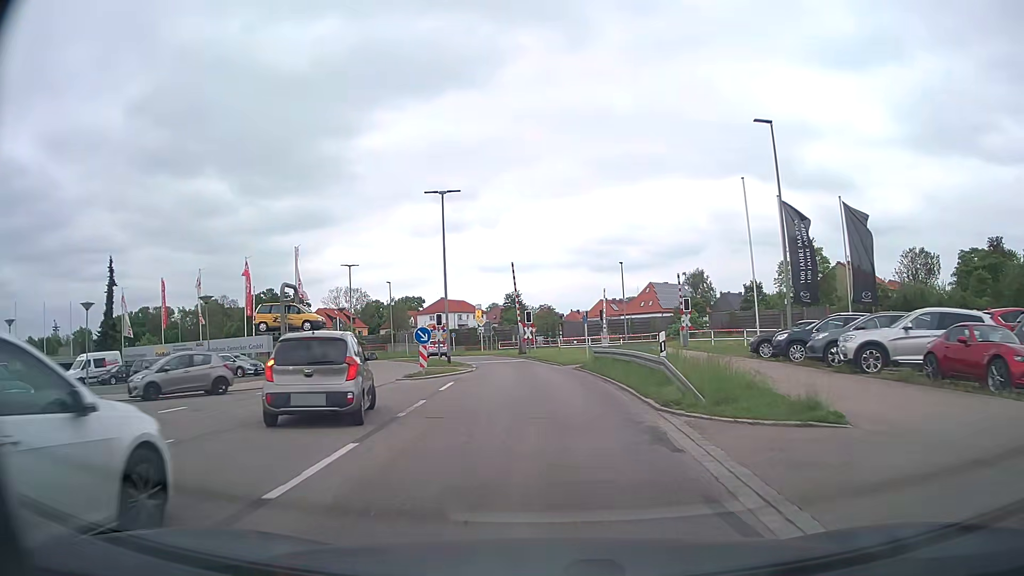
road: secondary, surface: asphalt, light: Day
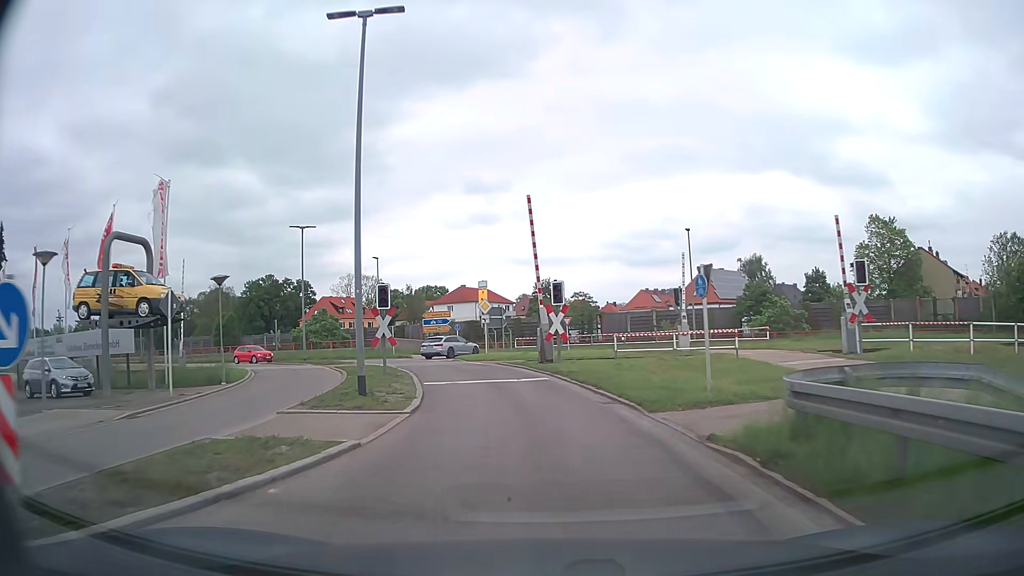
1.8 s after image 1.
(-0.1, +19.8) m; -2°
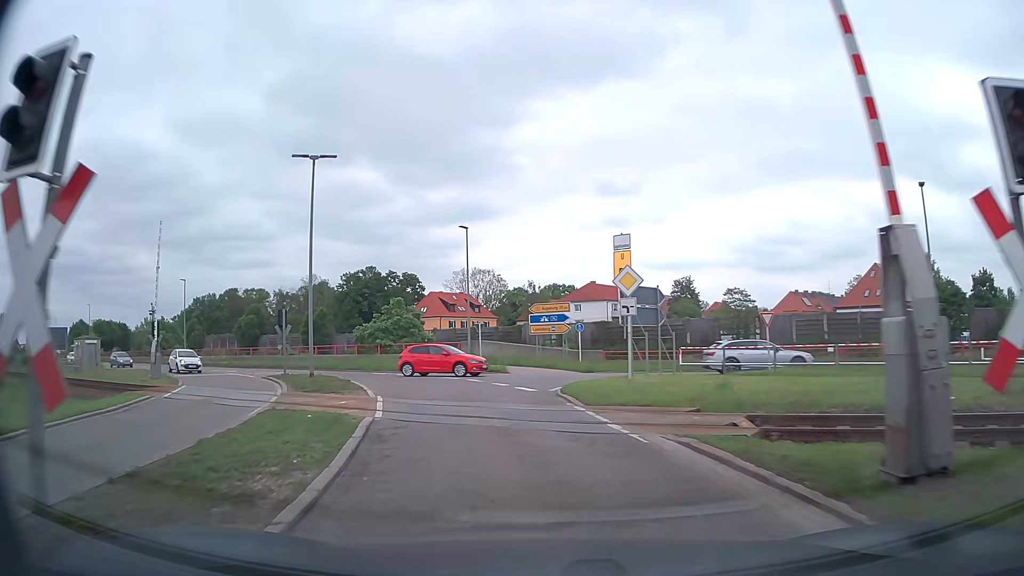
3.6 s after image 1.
(-1.7, +18.6) m; -12°
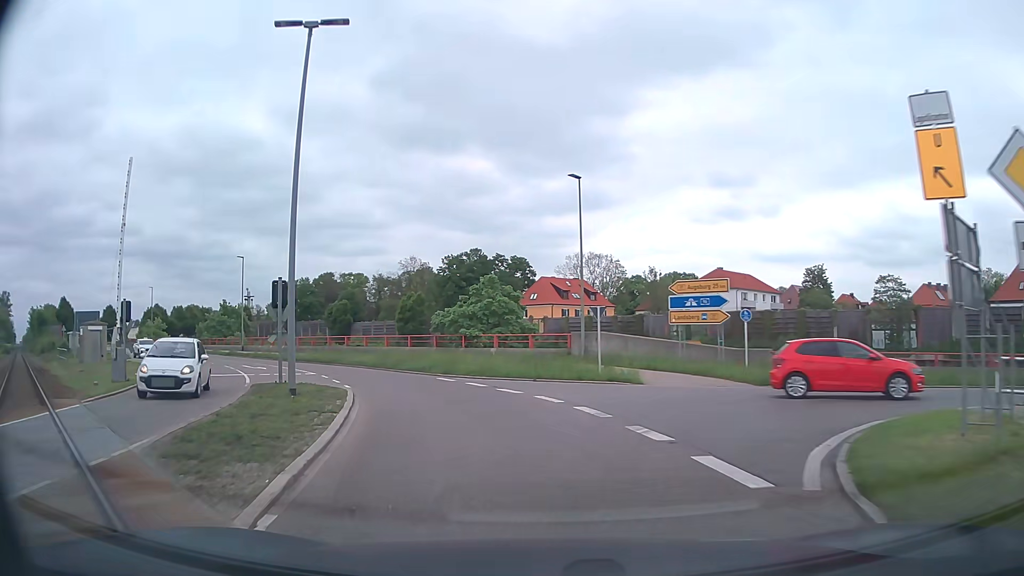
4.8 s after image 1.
(-0.9, +12.0) m; -9°
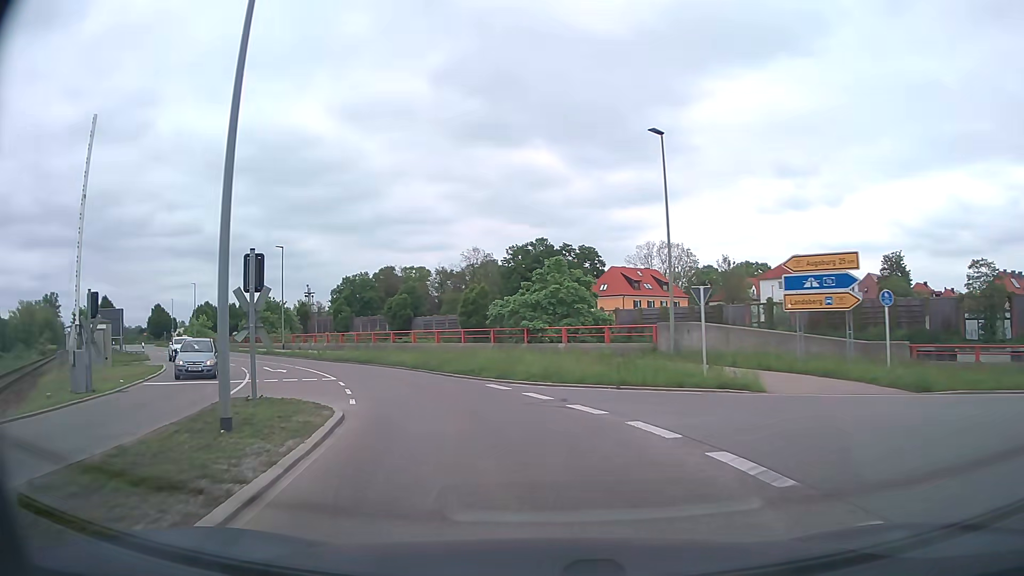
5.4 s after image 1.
(-0.3, +6.1) m; -6°
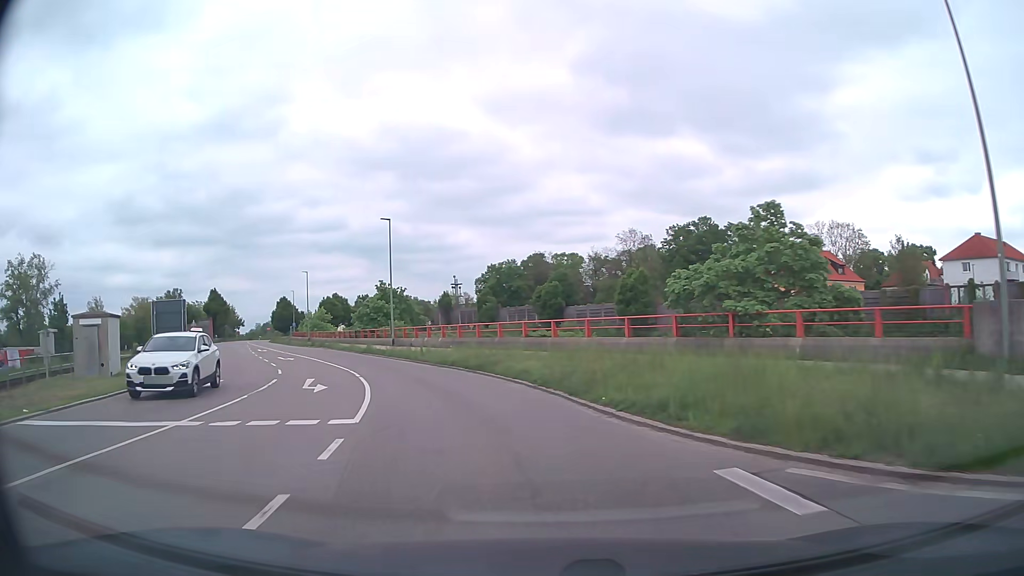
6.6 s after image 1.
(-1.3, +12.4) m; -12°
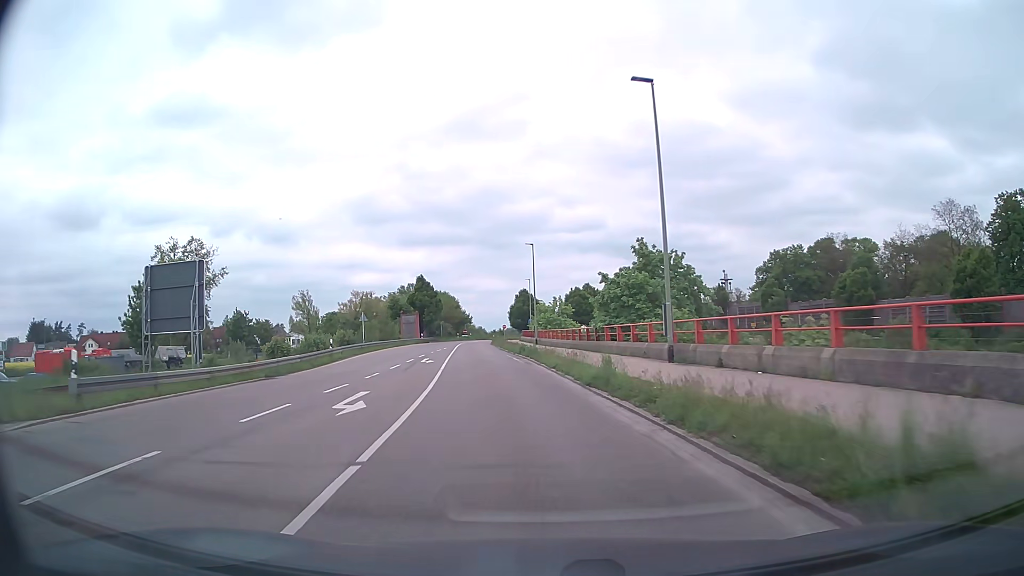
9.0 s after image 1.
(-6.1, +26.3) m; -23°
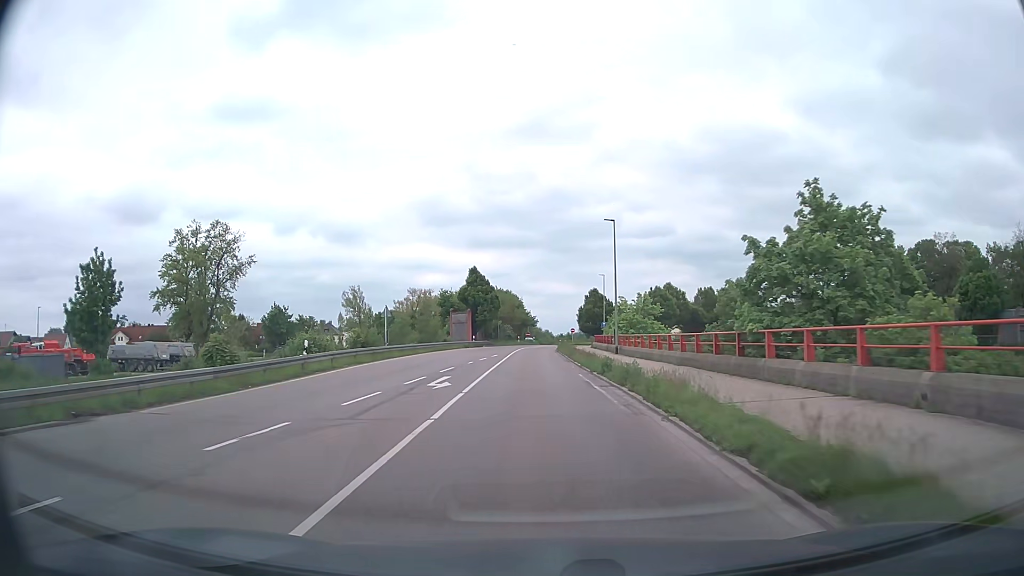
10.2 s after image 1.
(-0.9, +15.0) m; -6°
(0, +10) (0, +20) (0, +30) (0, +40) (-1, +50) (-1, +60) (0, +70) (+1, +80) (+4, +90) (+8, +99) m
